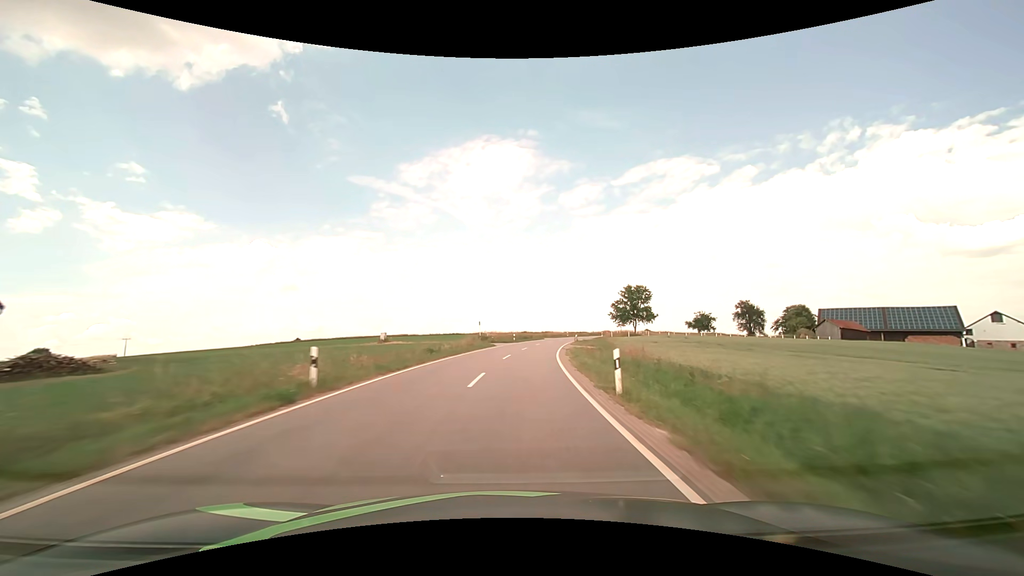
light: Day
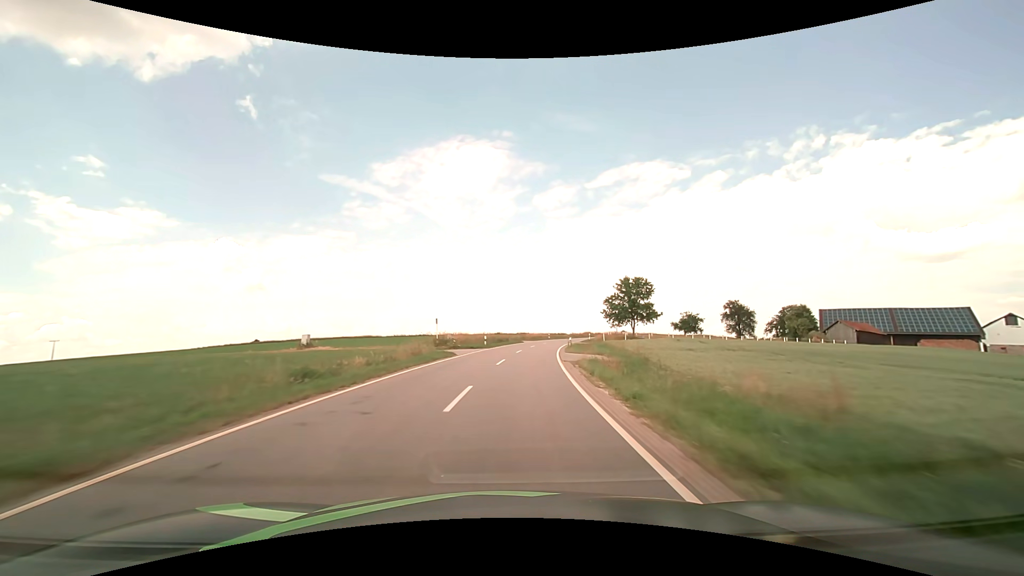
(+0.4, +15.7) m; +3°
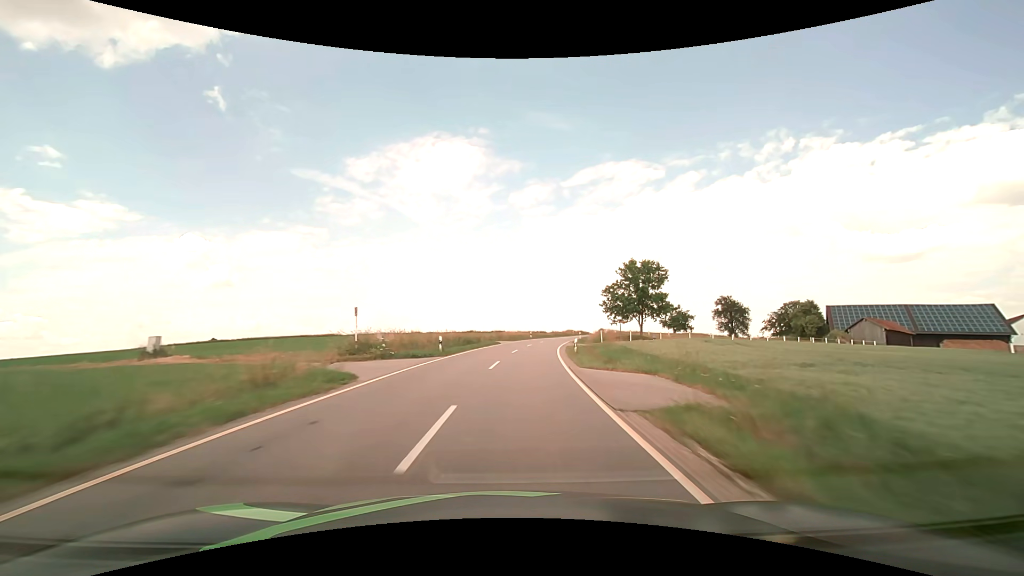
(+0.4, +15.7) m; +3°
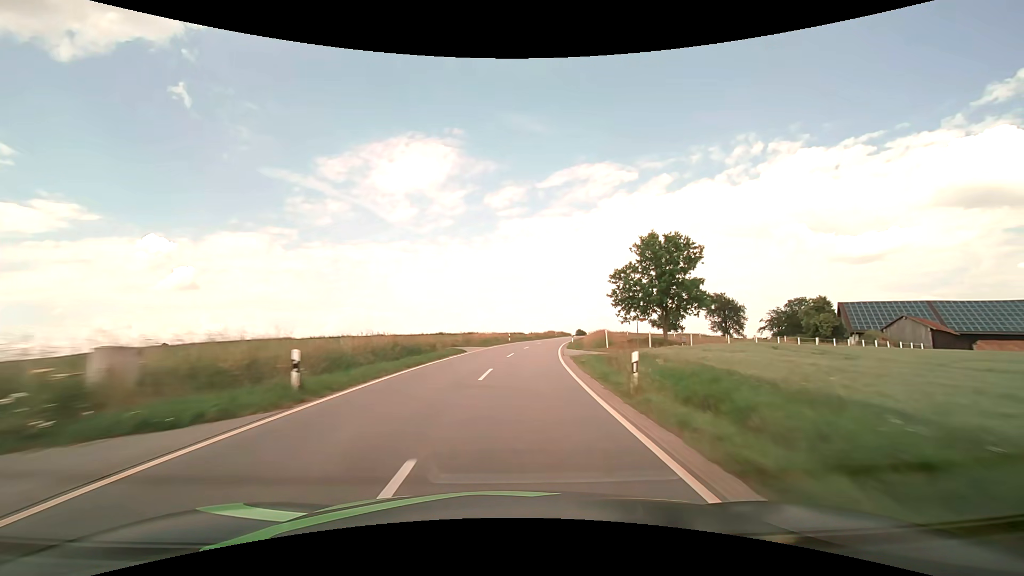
(+0.4, +15.7) m; +3°
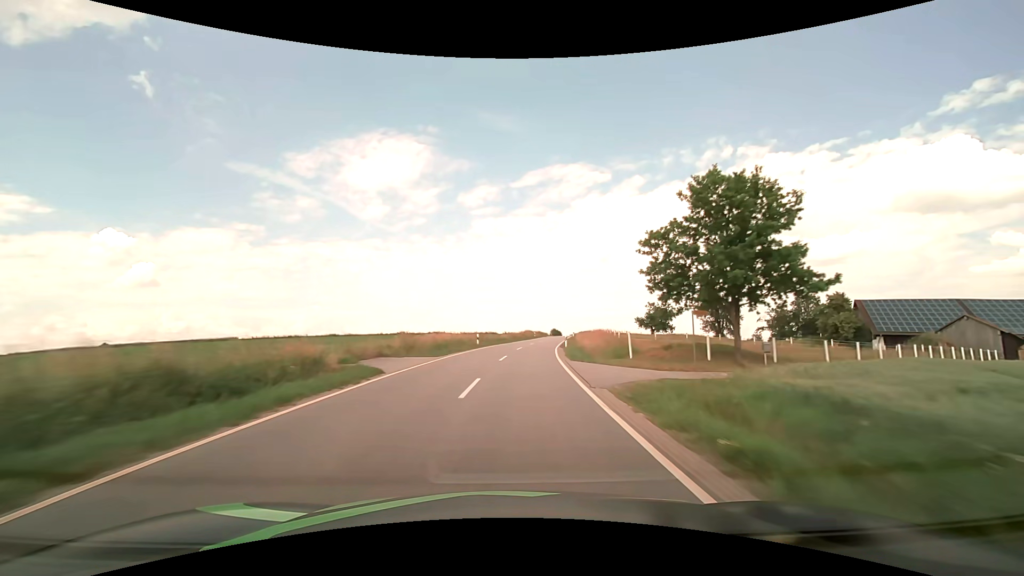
(+0.4, +15.7) m; +3°
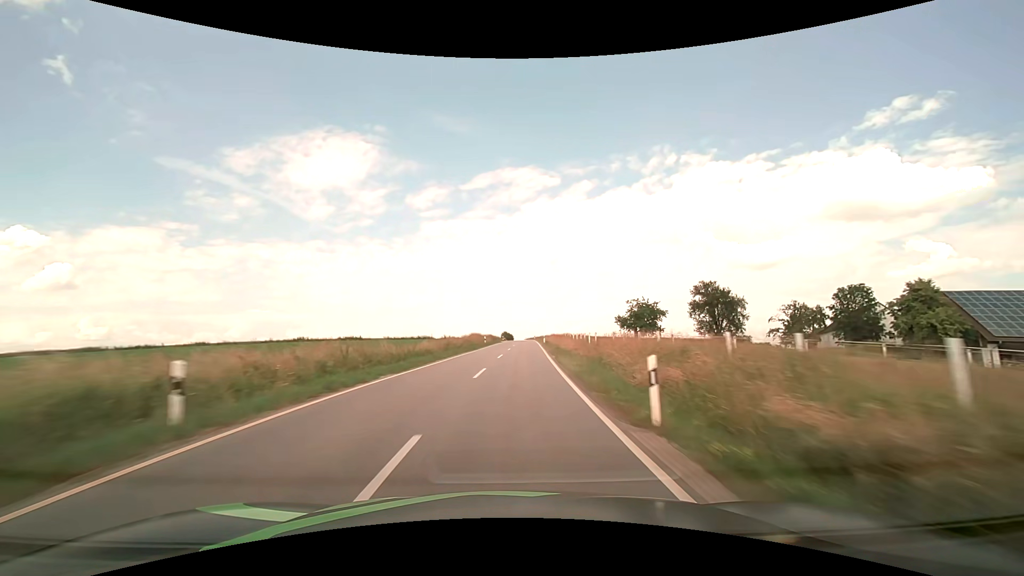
(+1.7, +31.5) m; +6°
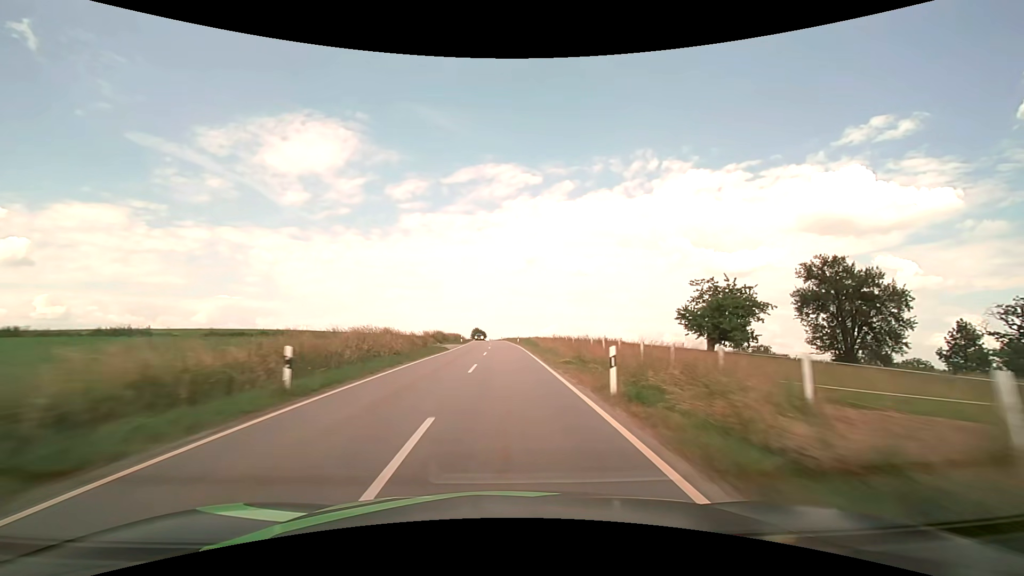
(+1.8, +47.4) m; +3°
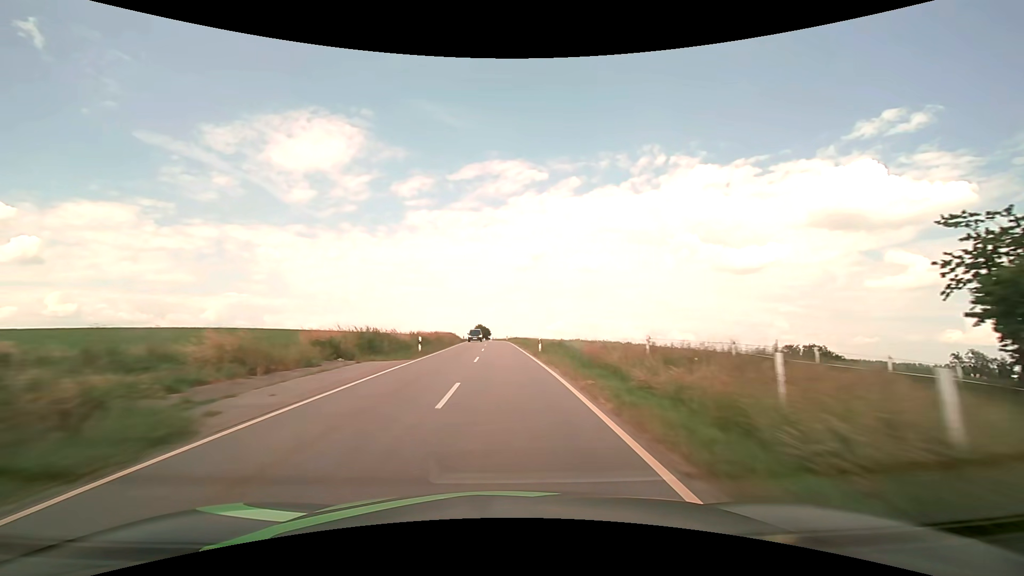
(0.0, +31.7) m; -1°
(0, +10) (0, +20) (0, +30) (0, +40) (-1, +50) (-1, +60) (-2, +70) (-2, +80) (-3, +90) (-3, +100) m
